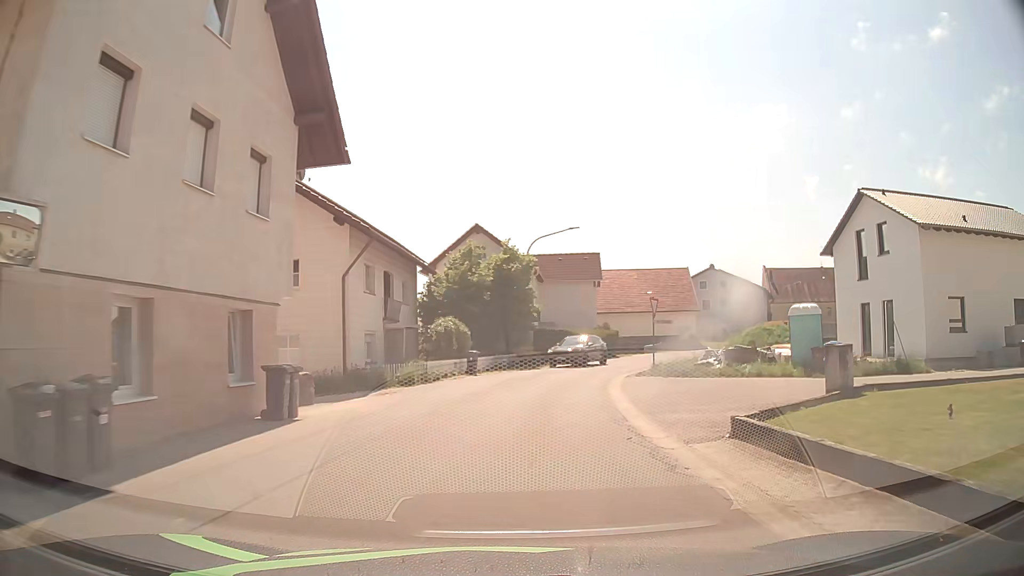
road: tertiary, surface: asphalt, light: Day
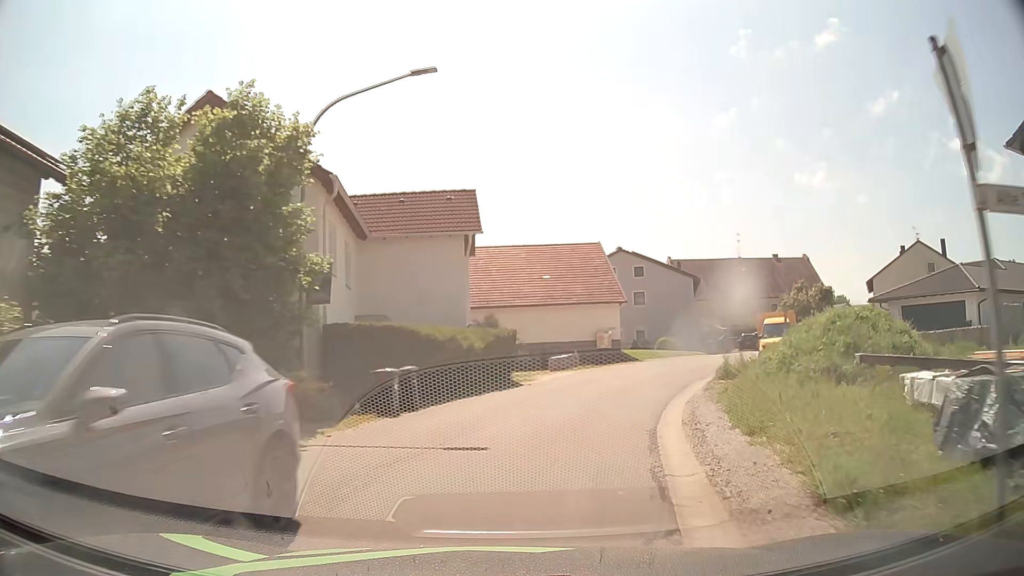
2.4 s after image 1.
(+2.1, +22.5) m; +11°
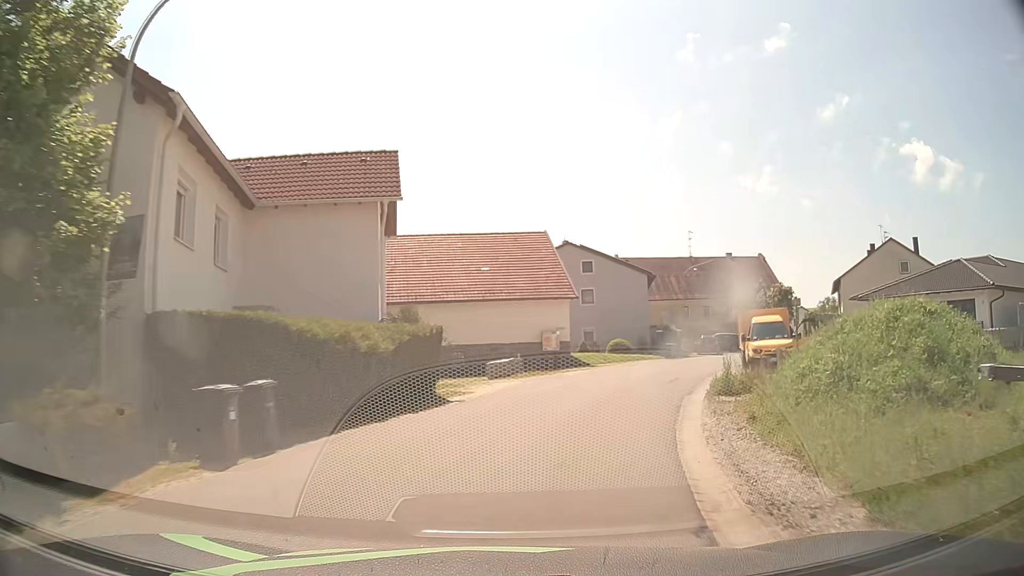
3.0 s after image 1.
(+0.2, +5.7) m; +6°
(+1, +10) (+3, +20) (+7, +29) (+12, +38) (+17, +46) (+23, +54) (+28, +63) (+34, +71) (+39, +80) (+43, +89) m
